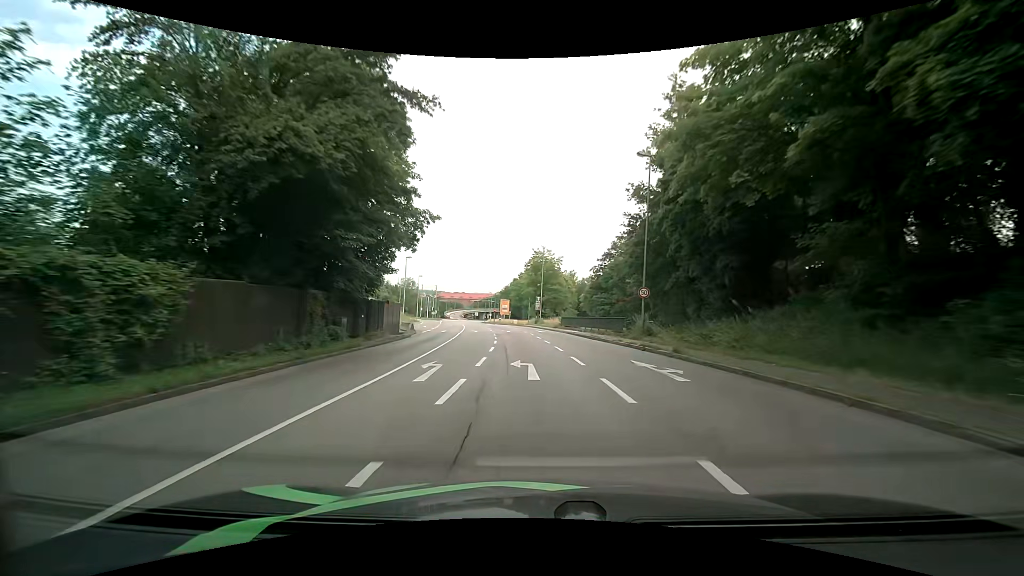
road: primary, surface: asphalt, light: Day
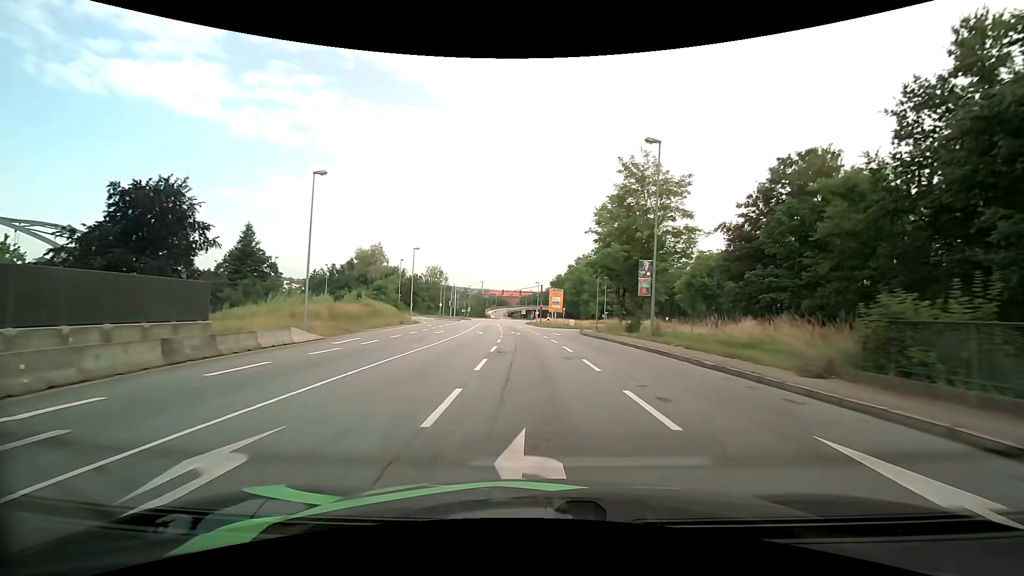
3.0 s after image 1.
(-2.5, +43.5) m; -6°
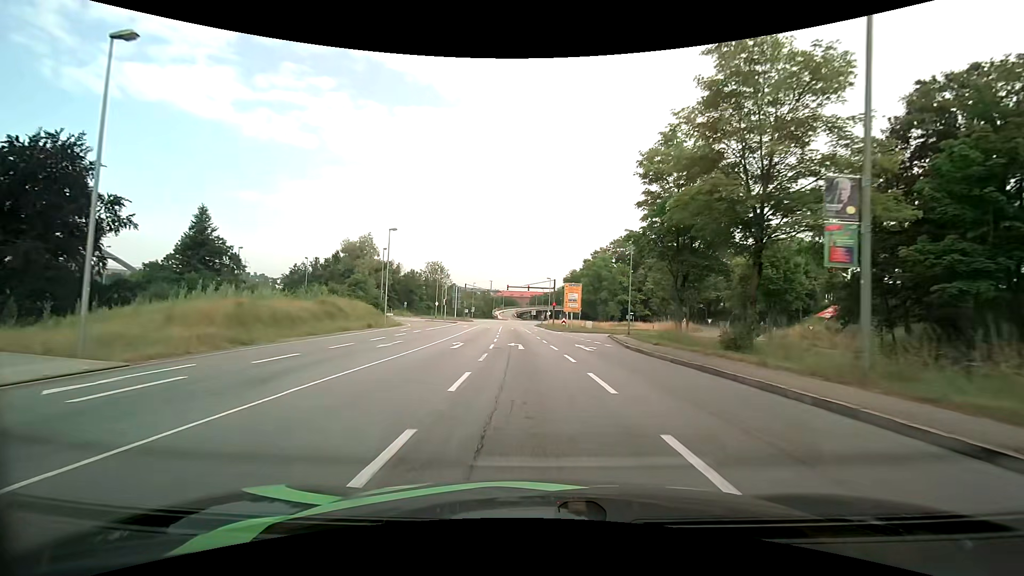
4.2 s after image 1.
(-0.2, +15.2) m; -1°
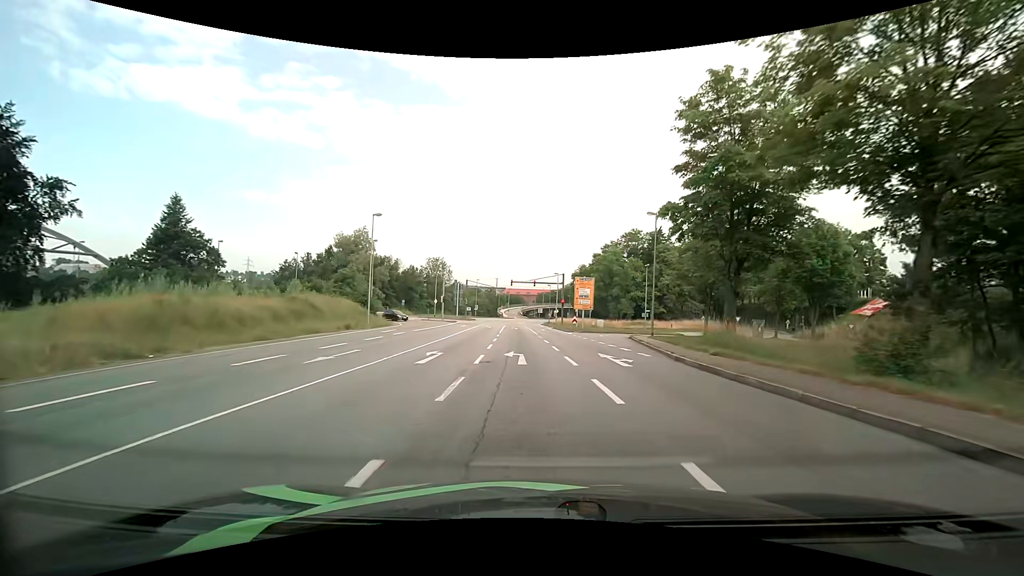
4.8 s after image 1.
(0.0, +6.9) m; -1°
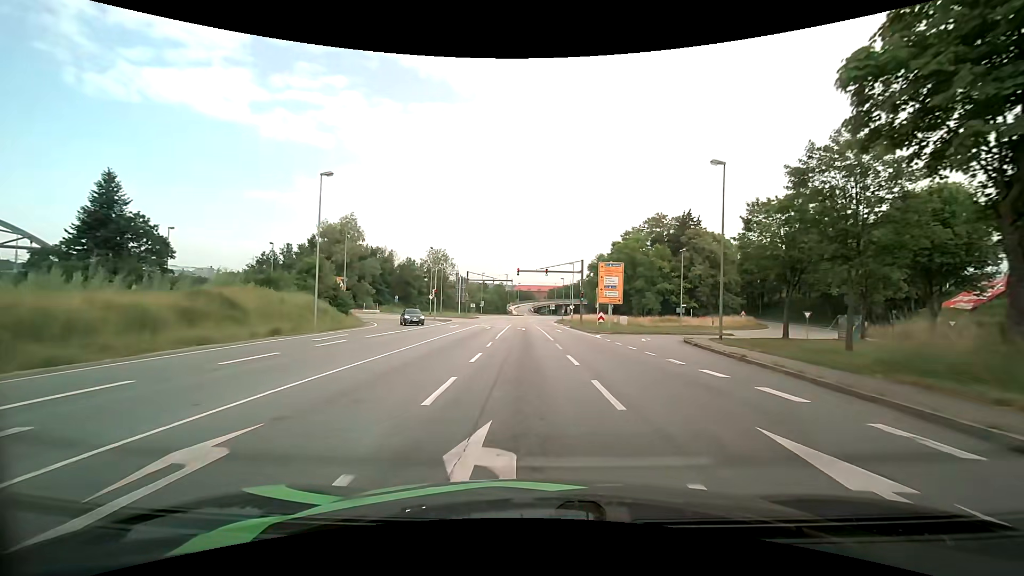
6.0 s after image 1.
(-0.2, +12.5) m; -2°
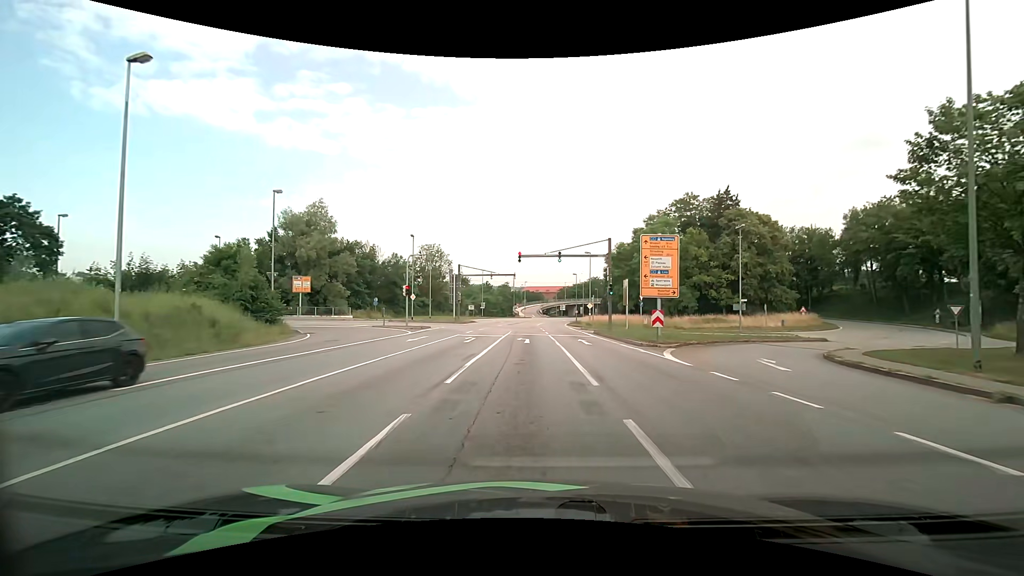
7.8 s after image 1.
(0.0, +15.3) m; -1°
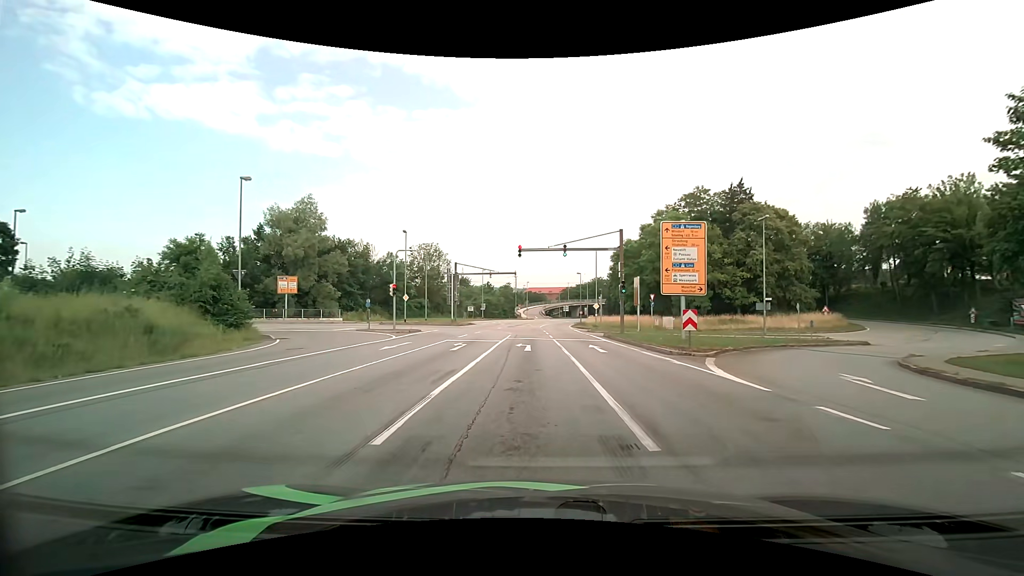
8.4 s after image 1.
(0.0, +4.3) m; 0°
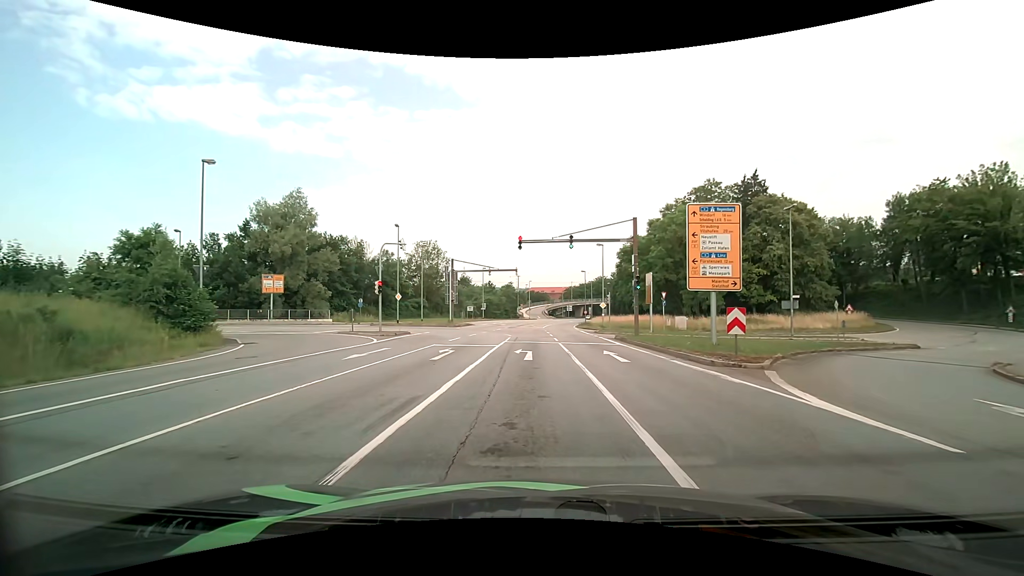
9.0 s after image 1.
(0.0, +3.9) m; 0°
(0, +10) (0, +20) (0, +30) (-3, +40) (-11, +45) (-21, +47) (-31, +48) (-41, +49) (-50, +51) (-60, +52) m
